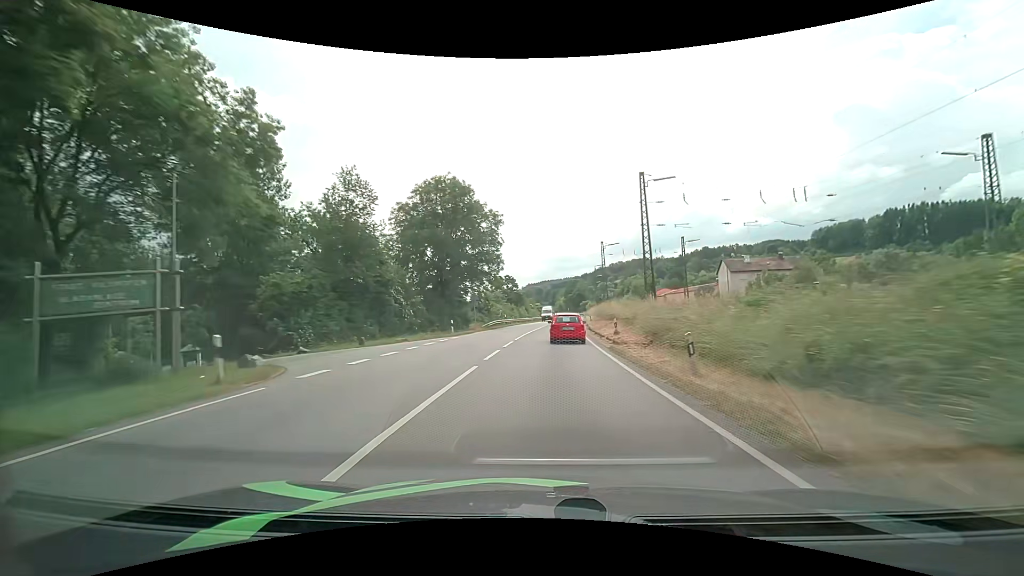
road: primary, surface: asphalt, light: Day
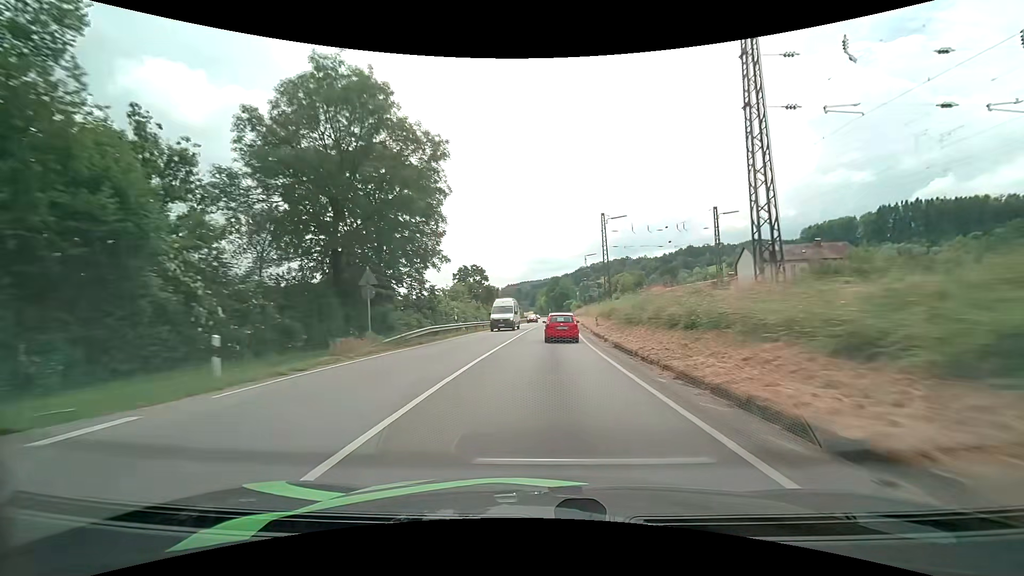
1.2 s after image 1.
(+0.6, +23.9) m; +2°
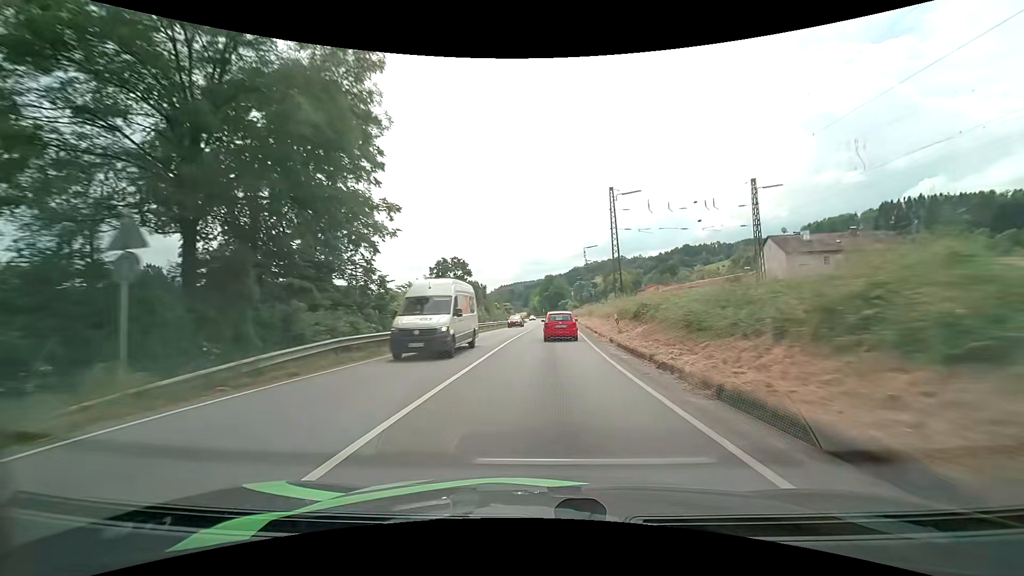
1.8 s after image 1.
(+0.2, +12.2) m; +1°
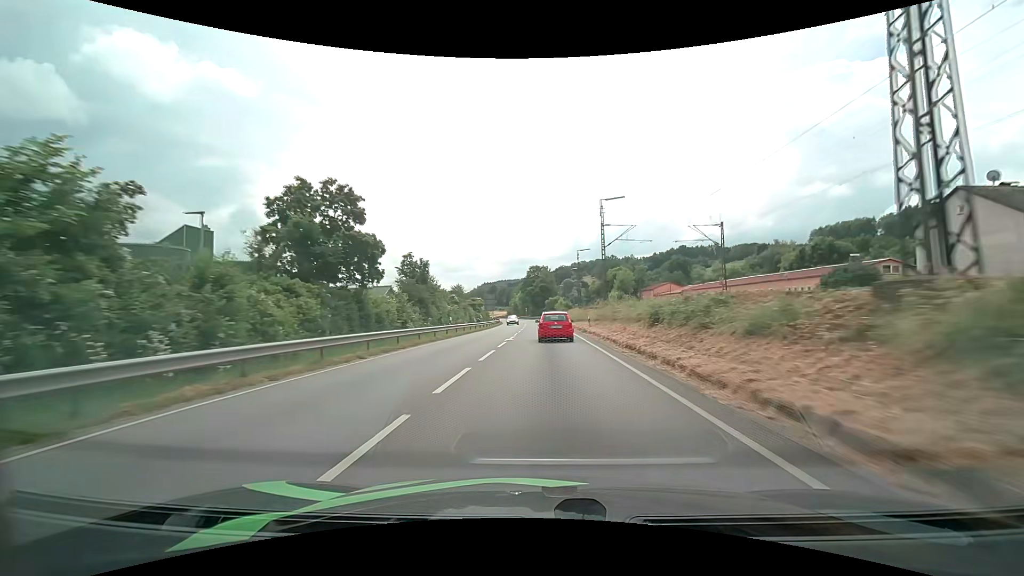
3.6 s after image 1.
(+0.5, +37.5) m; +2°
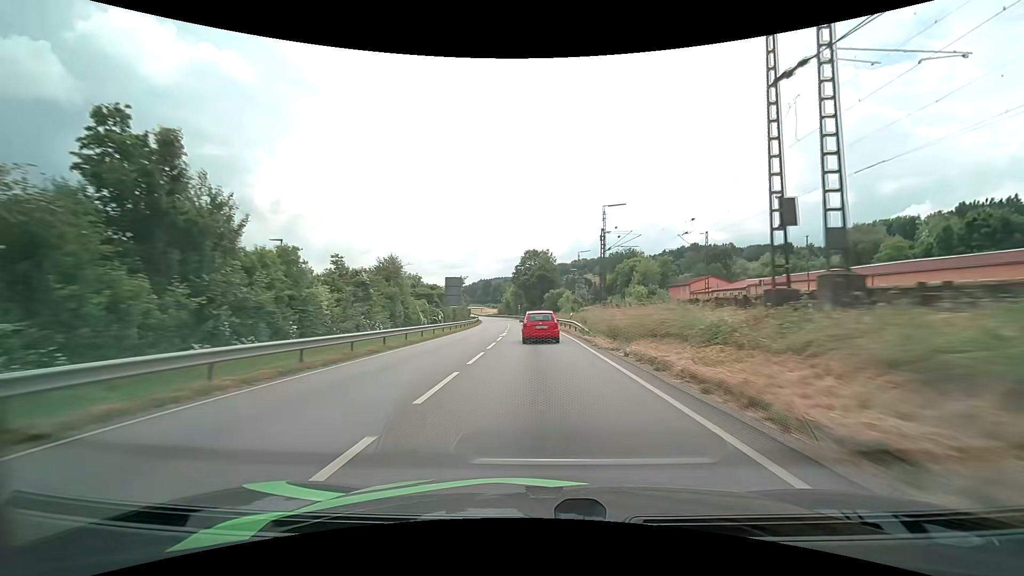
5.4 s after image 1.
(+0.3, +36.9) m; 0°
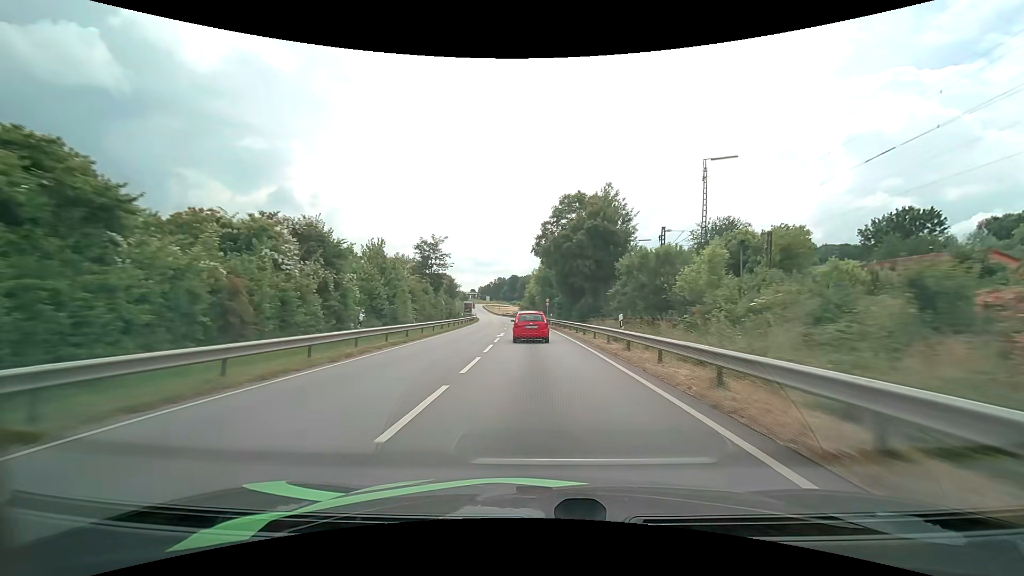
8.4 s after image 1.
(-1.3, +56.1) m; -3°
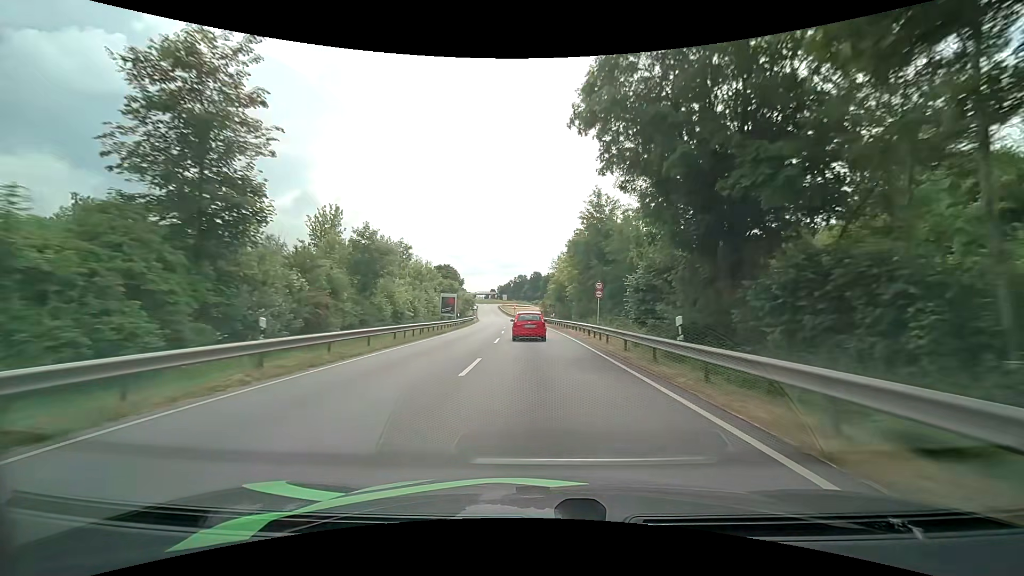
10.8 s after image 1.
(-1.2, +43.2) m; -3°
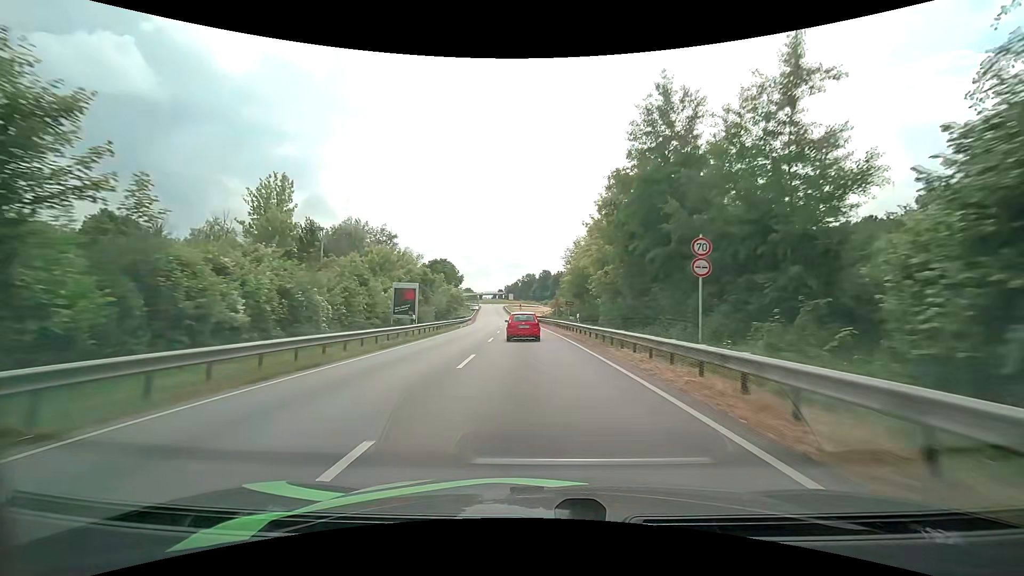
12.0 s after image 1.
(-0.2, +21.4) m; -1°
(0, +10) (0, +20) (-1, +30) (-1, +40) (-2, +50) (-2, +60) (-3, +70) (-4, +80) (-5, +90) (-6, +100) m
